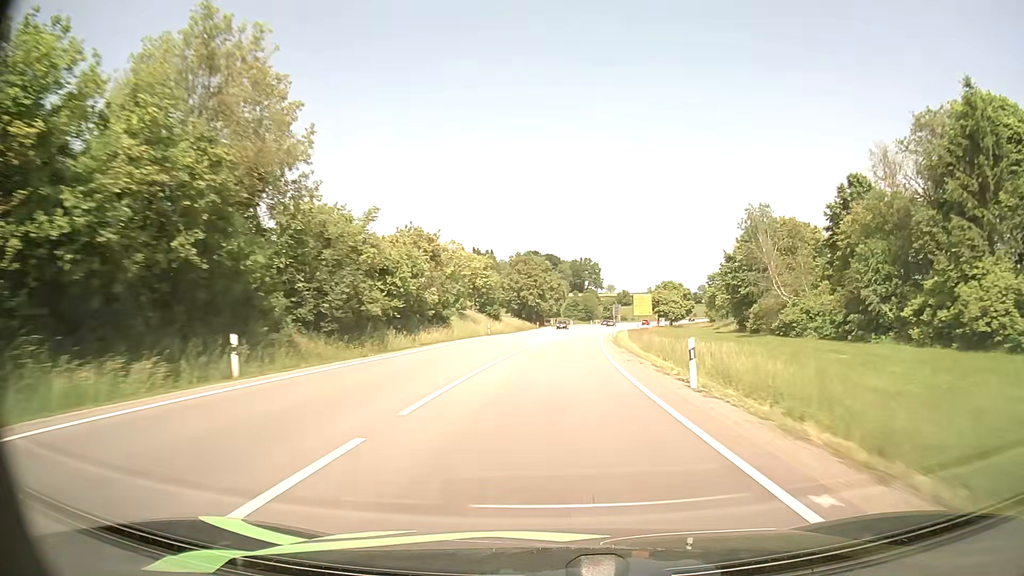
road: primary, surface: asphalt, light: Day
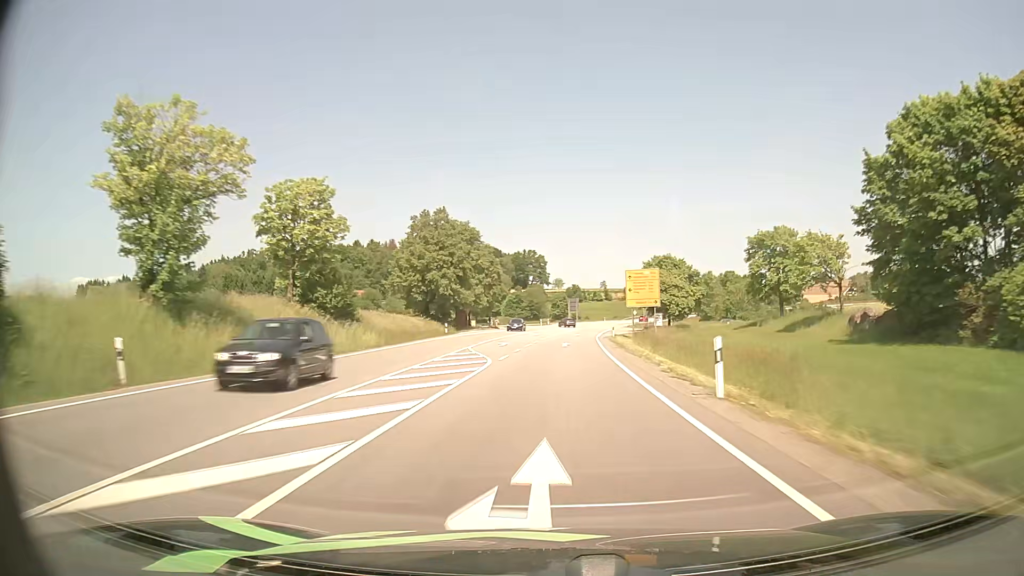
(+2.4, +52.2) m; +5°
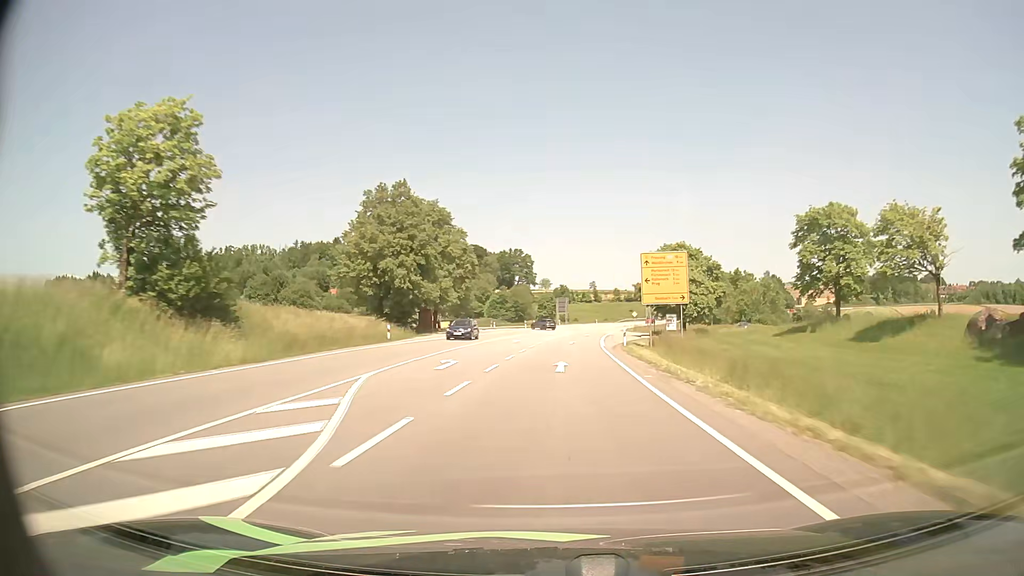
(+0.1, +17.2) m; +1°
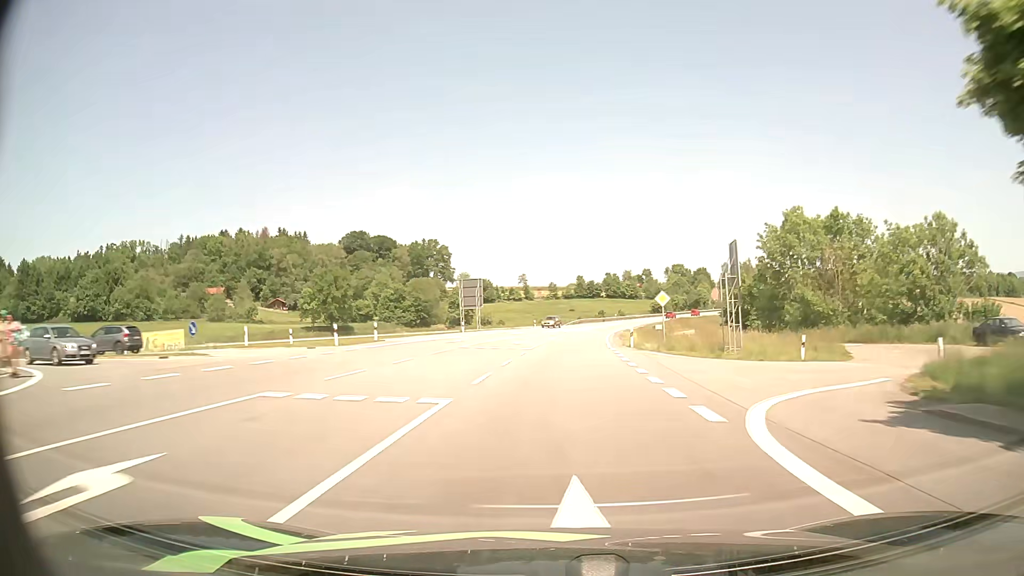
(+3.6, +69.0) m; +6°
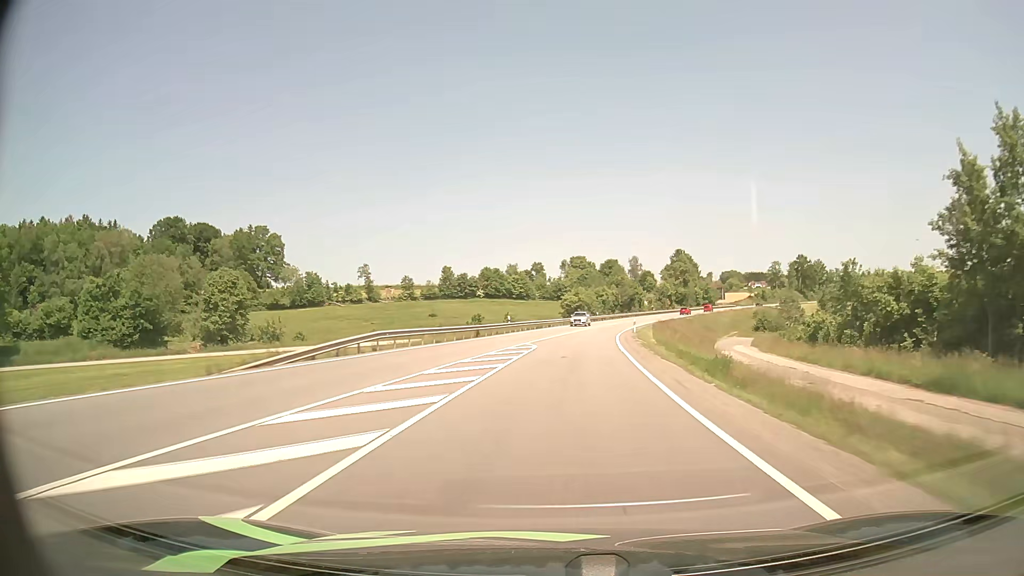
(+7.0, +85.0) m; +10°
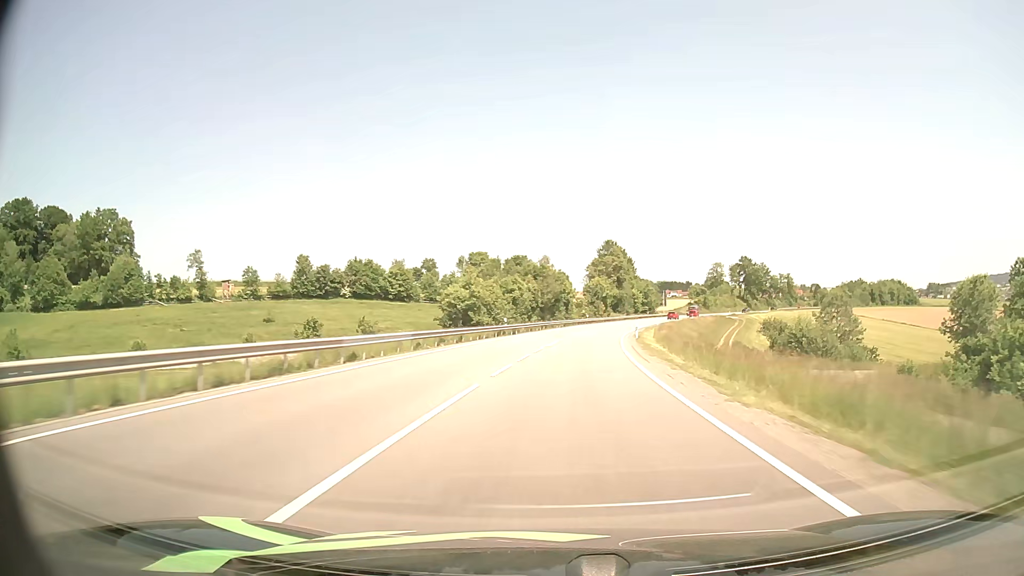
(+3.1, +50.0) m; +8°
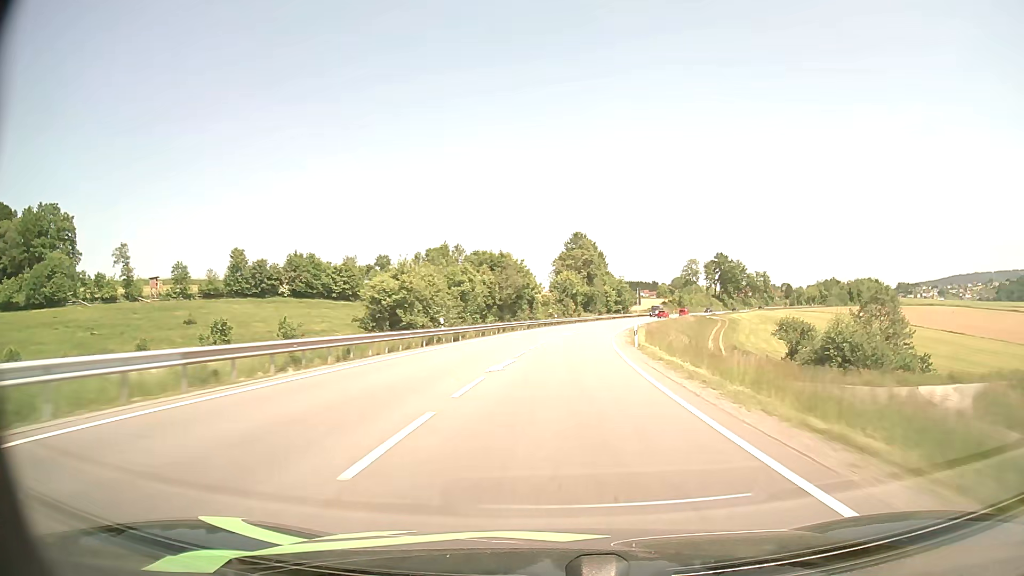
(+0.5, +16.3) m; +3°
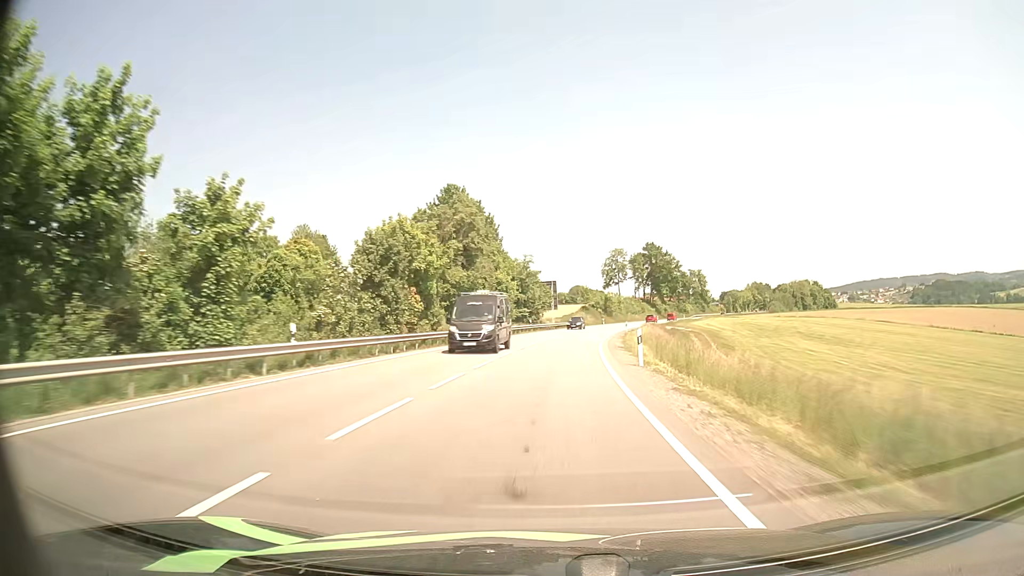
(+5.5, +63.4) m; +9°
(0, +10) (0, +20) (+1, +30) (+2, +40) (+3, +50) (+4, +60) (+5, +70) (+7, +80) (+9, +89) (+11, +99) m
